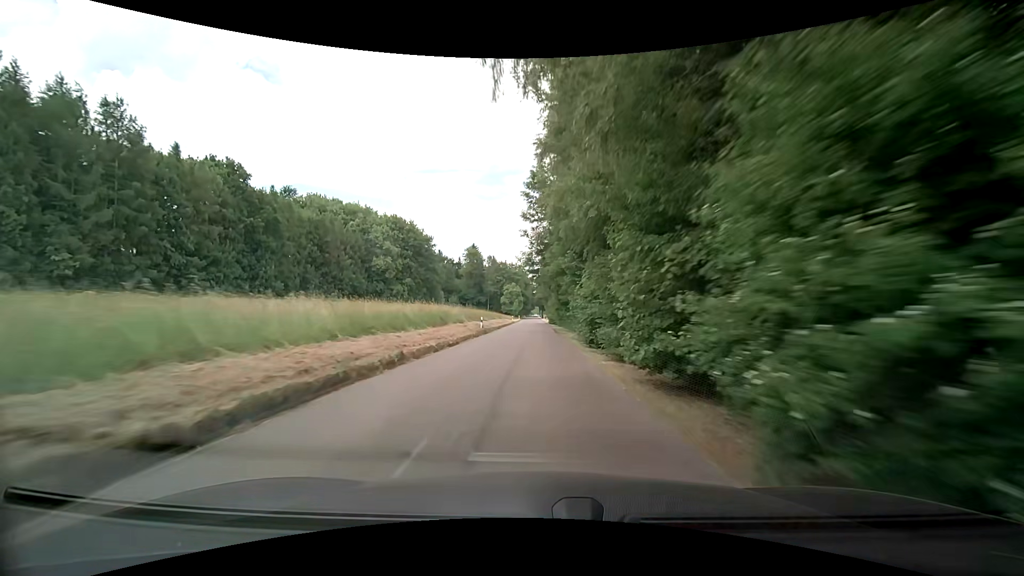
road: unclassified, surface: asphalt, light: Day
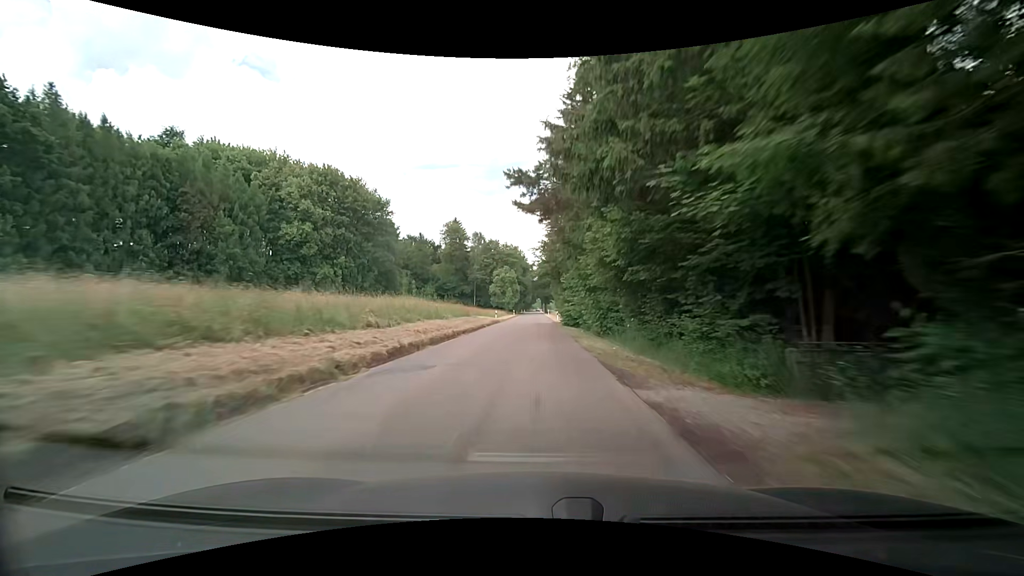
(+0.2, +40.6) m; 0°
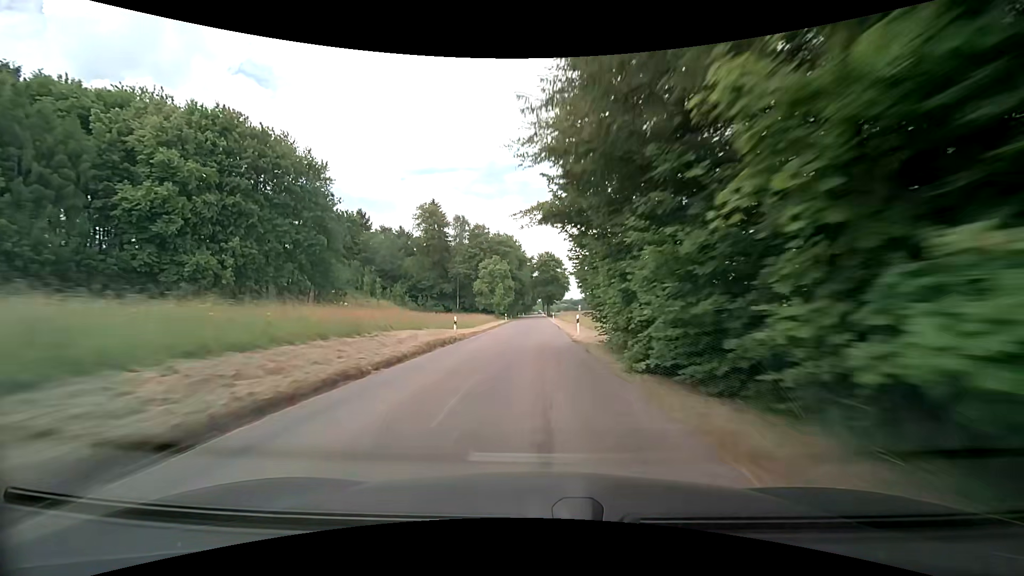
(+0.2, +28.0) m; 0°
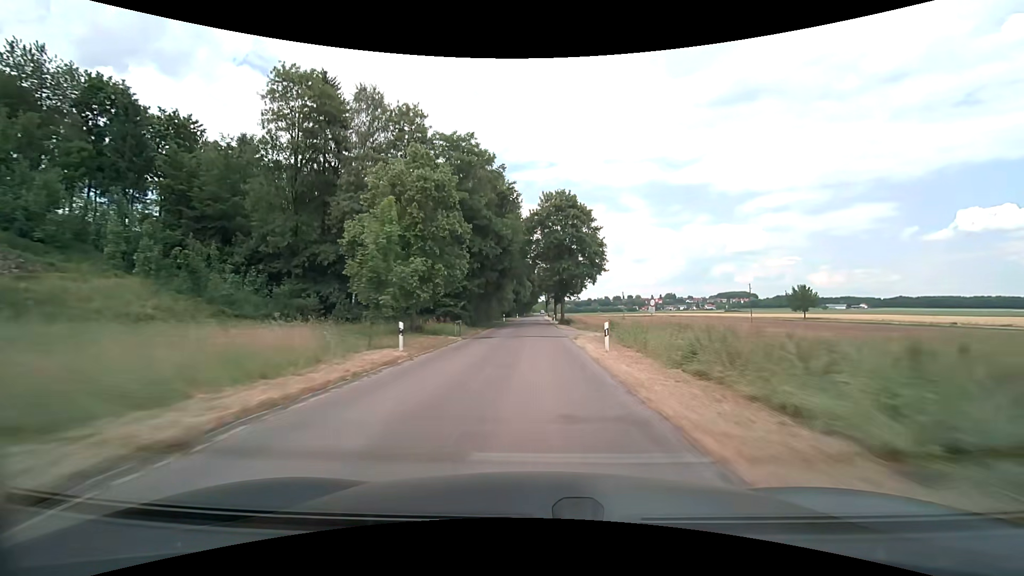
(0.0, +57.8) m; 0°
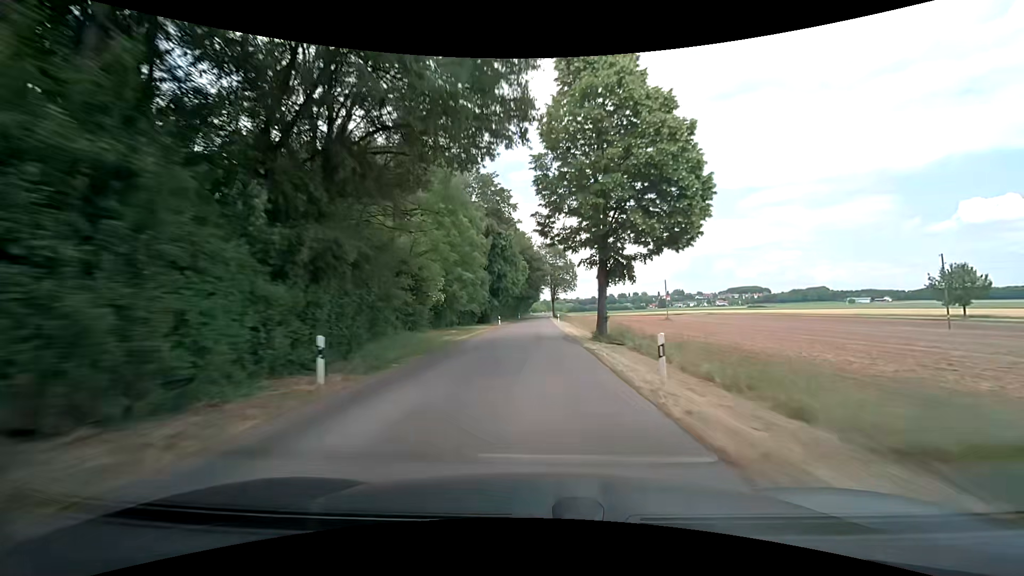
(-0.1, +59.2) m; 0°
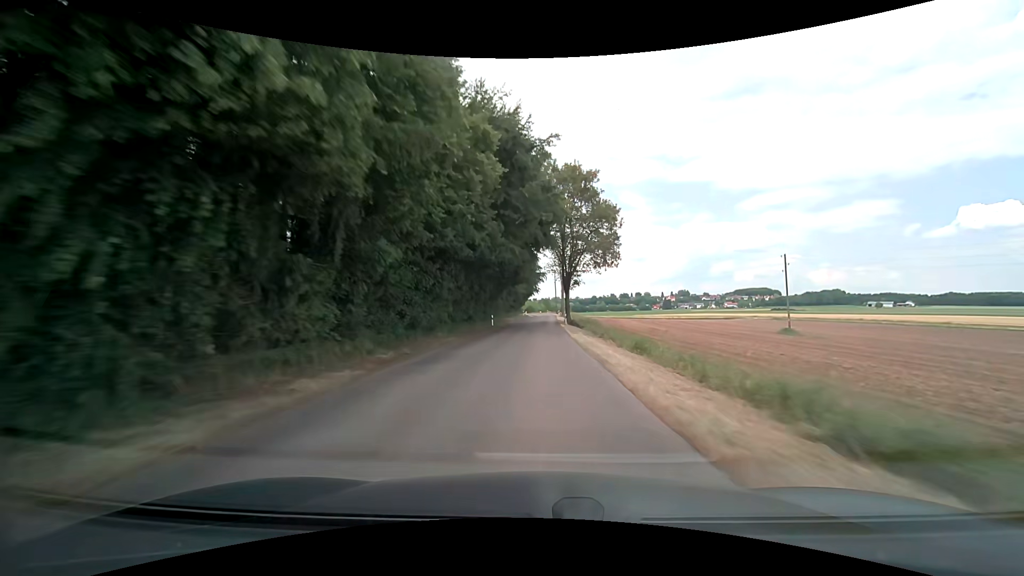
(+0.1, +60.3) m; 0°
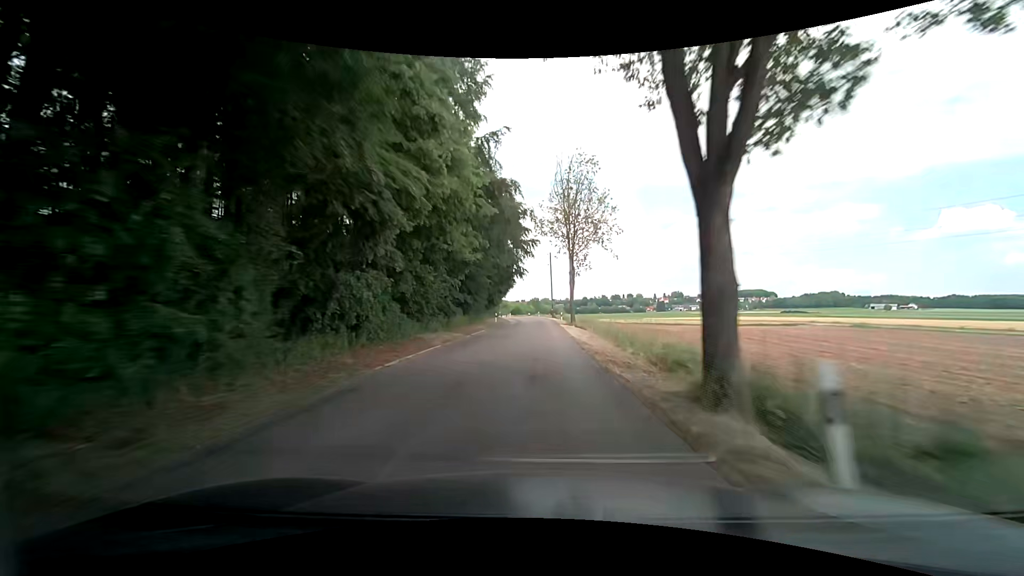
(+0.5, +45.4) m; +1°
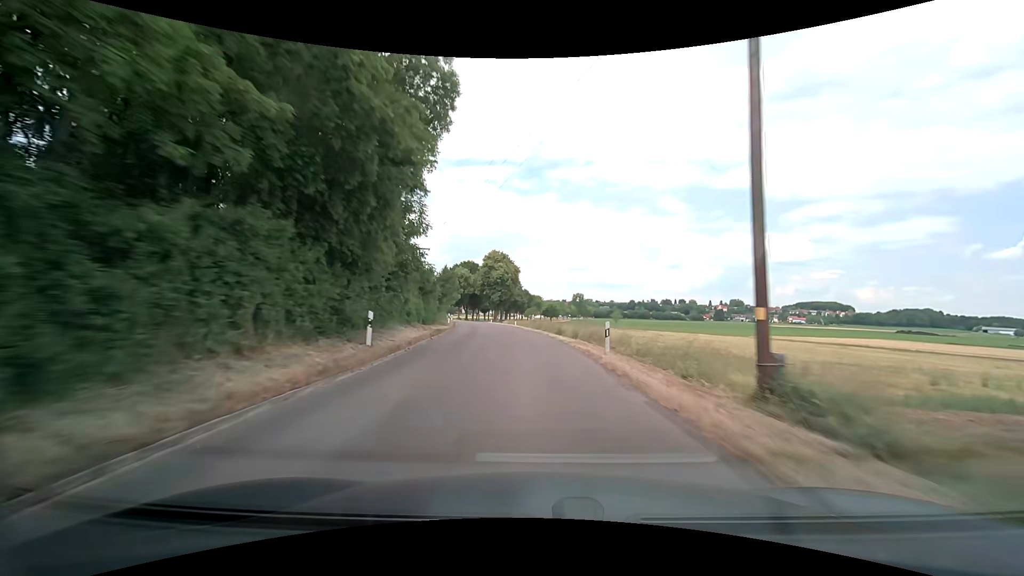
(-0.1, +74.4) m; -4°
(0, +10) (-1, +20) (-2, +30) (-3, +40) (-4, +50) (-6, +60) (-7, +70) (-9, +79) (-10, +89) (-11, +99) m
